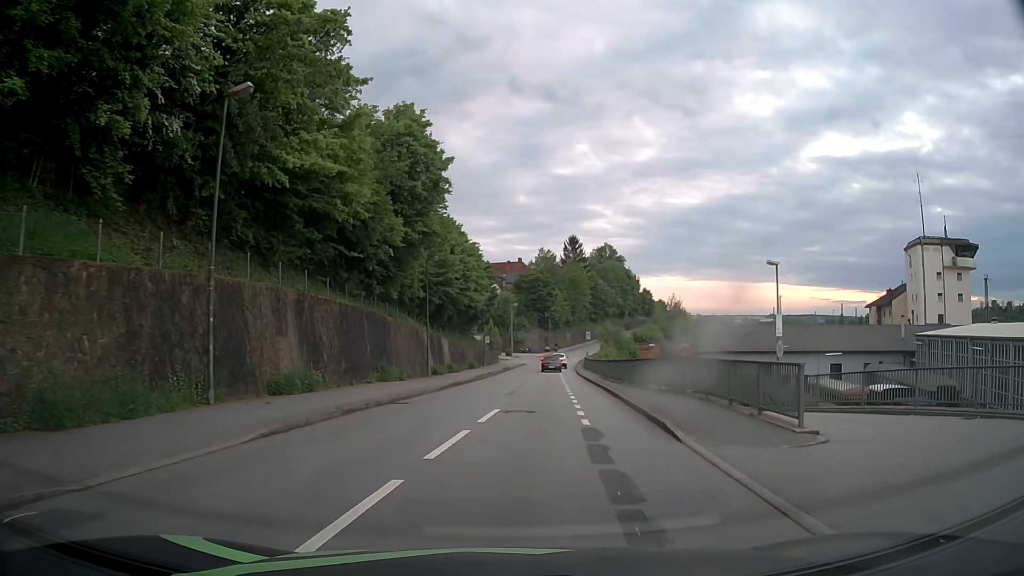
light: Day
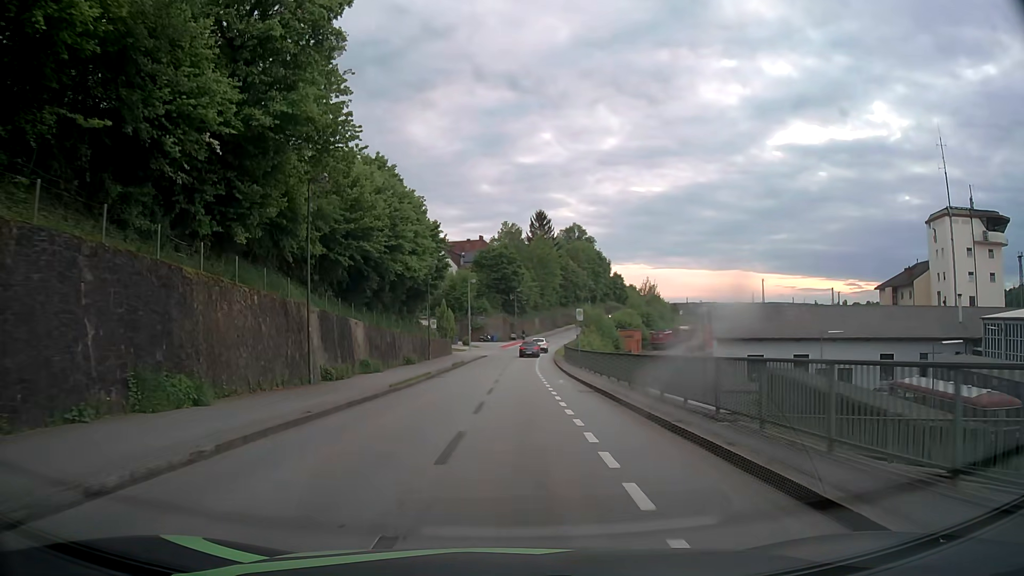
(+0.8, +19.7) m; +2°
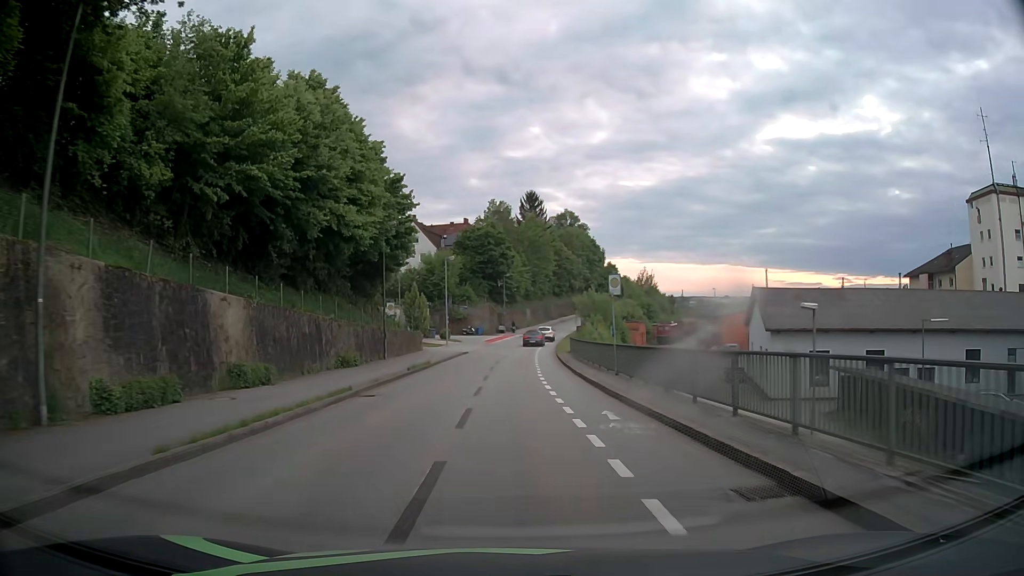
(+0.3, +15.3) m; +2°
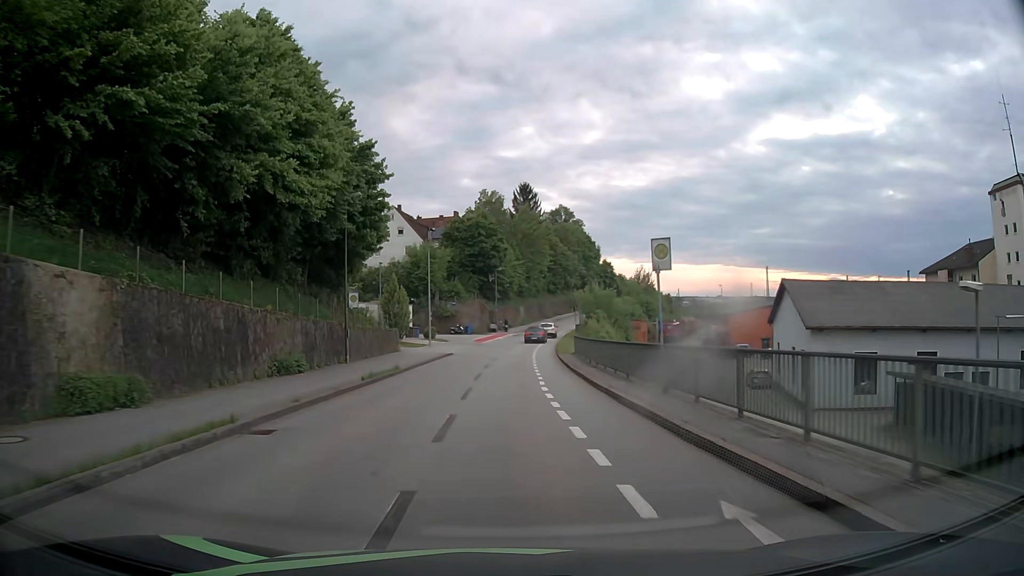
(+0.1, +7.6) m; +1°
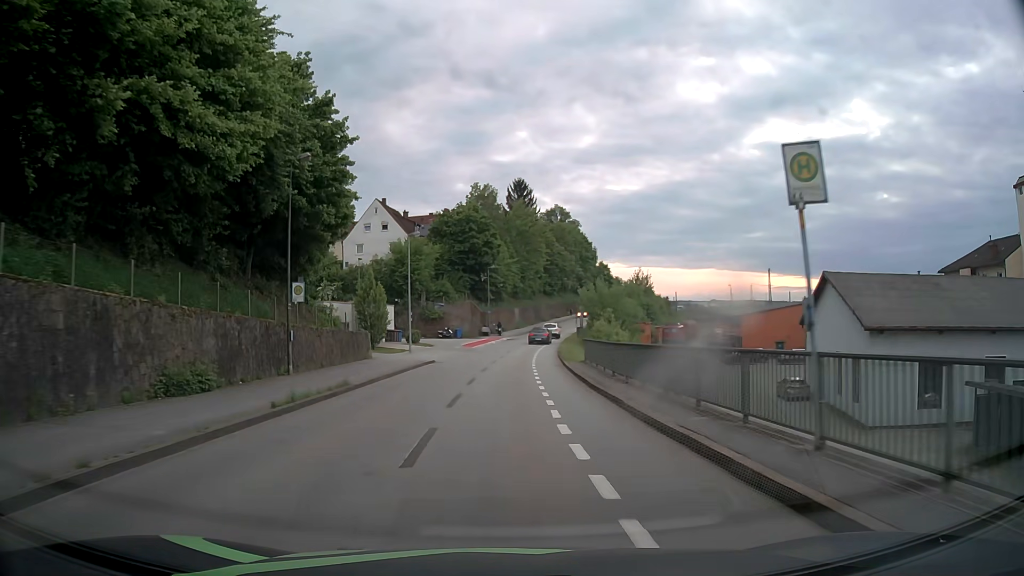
(0.0, +7.6) m; +1°
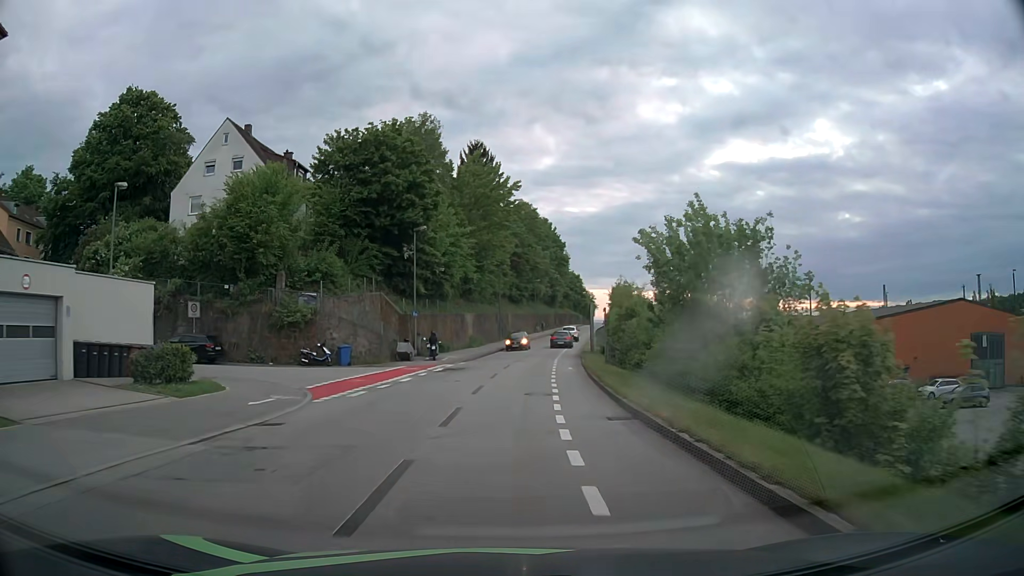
(+0.7, +38.6) m; +3°
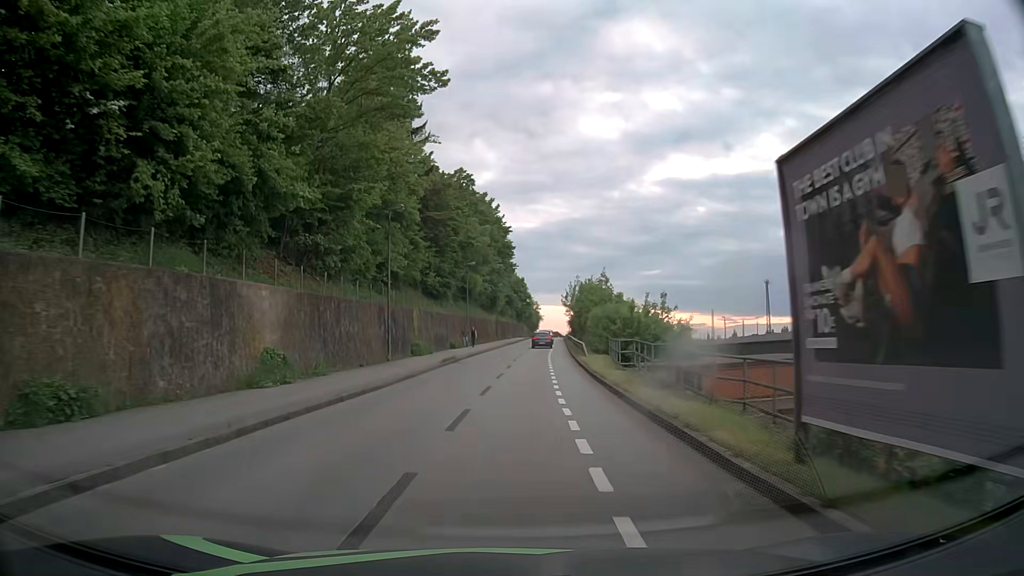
(+1.9, +37.7) m; +5°
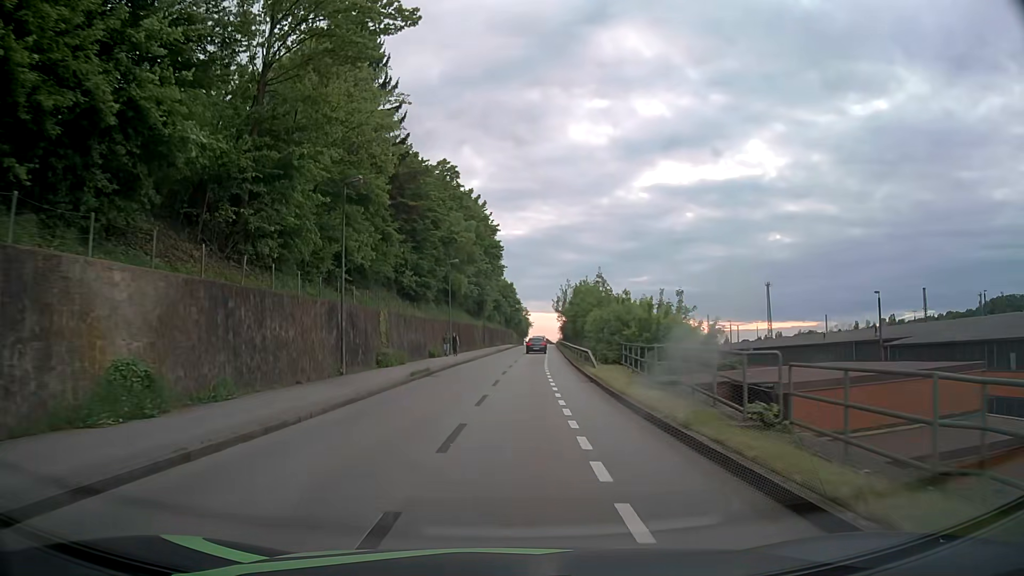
(+0.2, +7.5) m; +2°
(0, +10) (+1, +20) (+1, +30) (+2, +40) (+2, +50) (+3, +60) (+4, +70) (+5, +80) (+5, +90) (+6, +100) m
